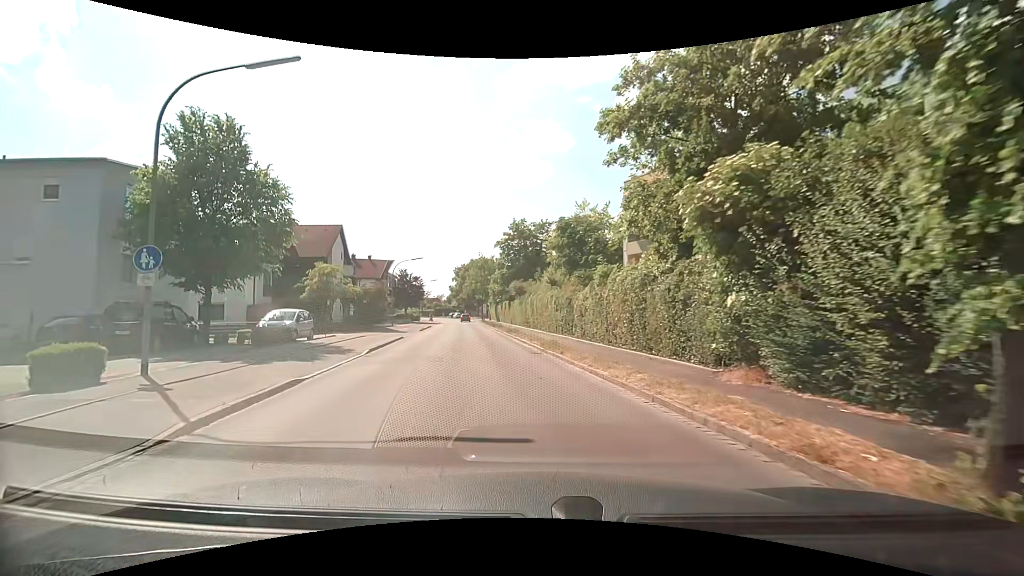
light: Day
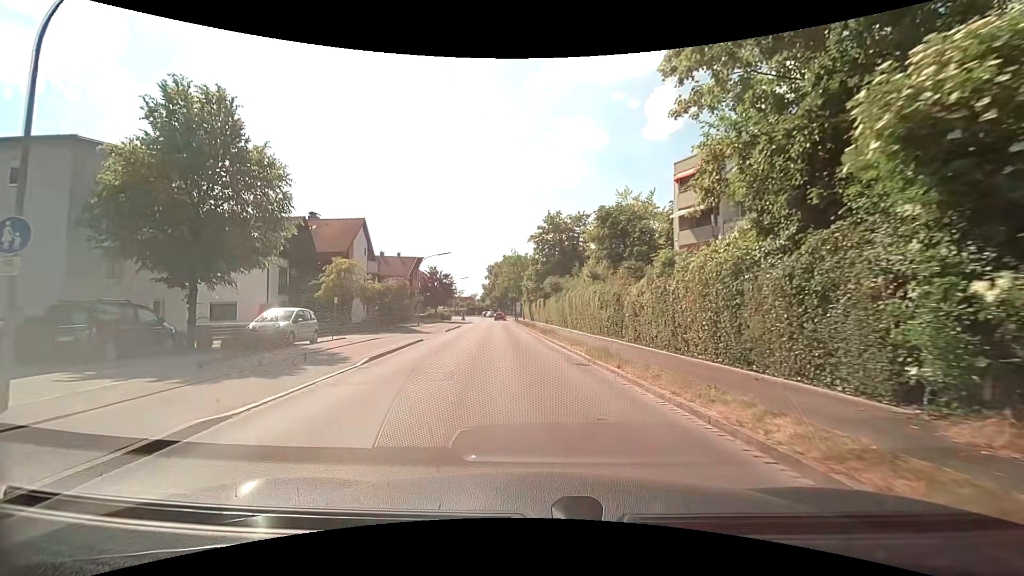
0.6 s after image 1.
(-0.1, +4.4) m; -4°
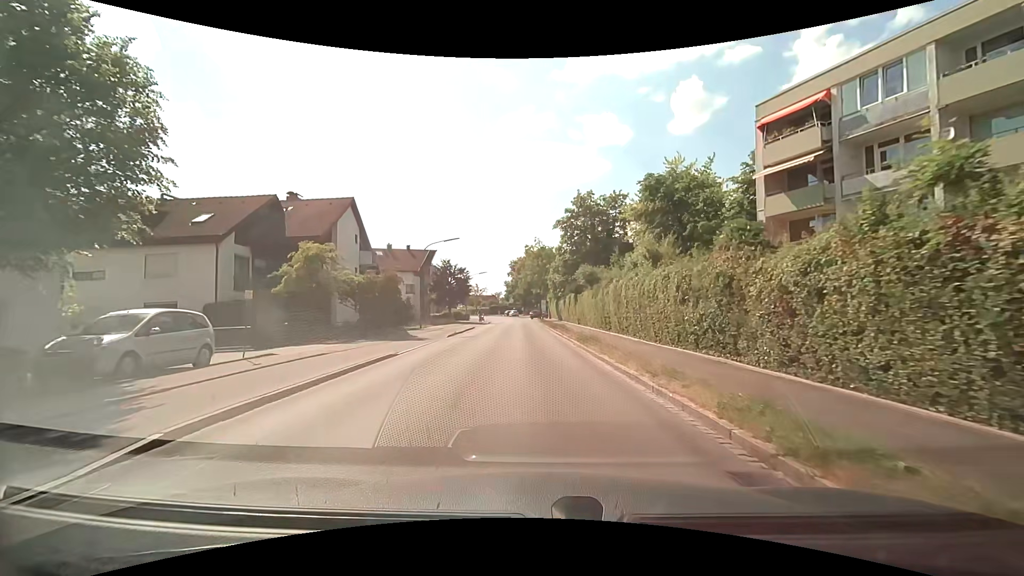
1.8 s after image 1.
(-0.3, +9.7) m; -3°
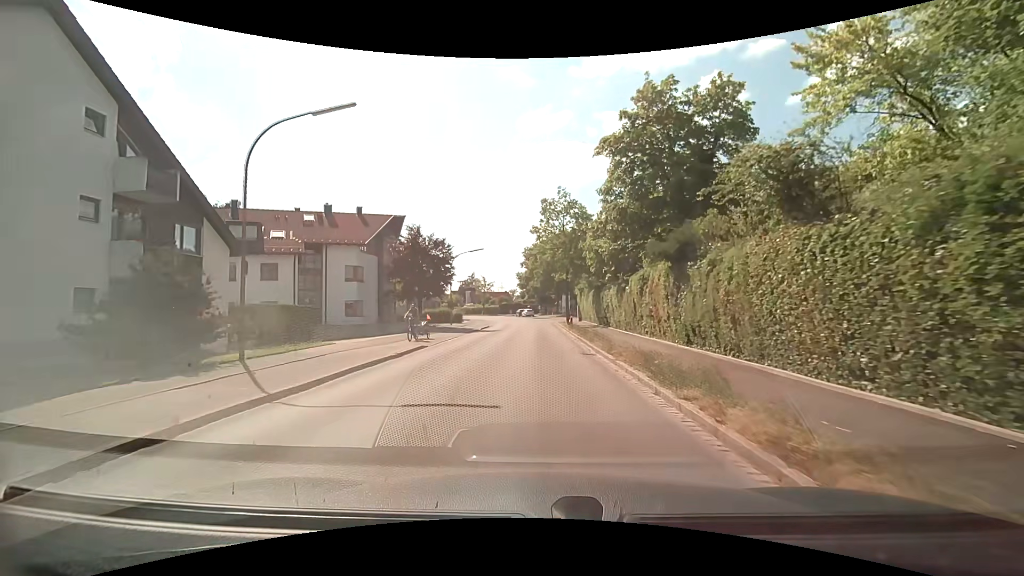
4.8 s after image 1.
(-0.6, +26.5) m; -2°
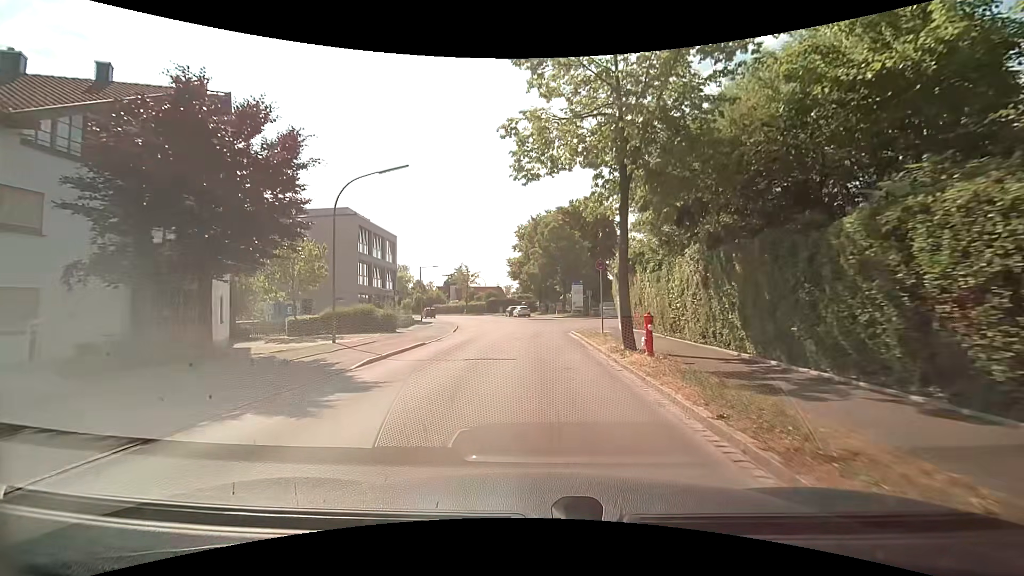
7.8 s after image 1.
(0.0, +27.3) m; 0°
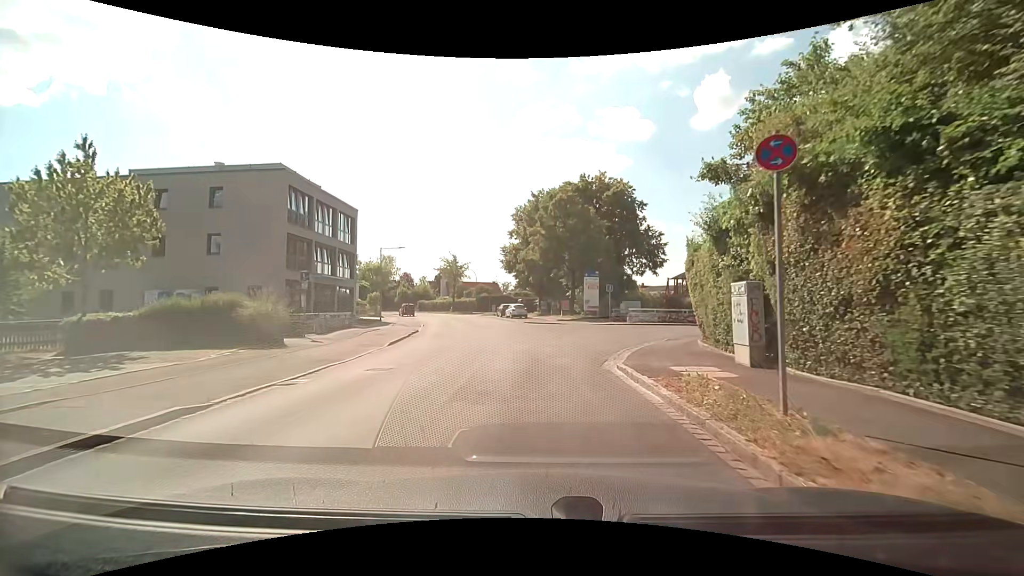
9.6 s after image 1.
(0.0, +14.4) m; 0°
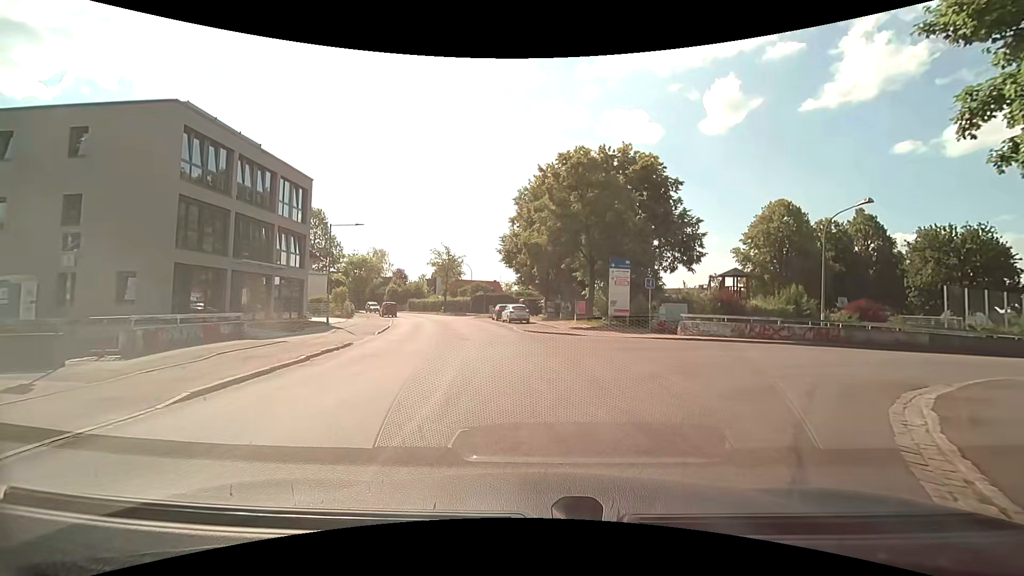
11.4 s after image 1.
(0.0, +11.3) m; 0°
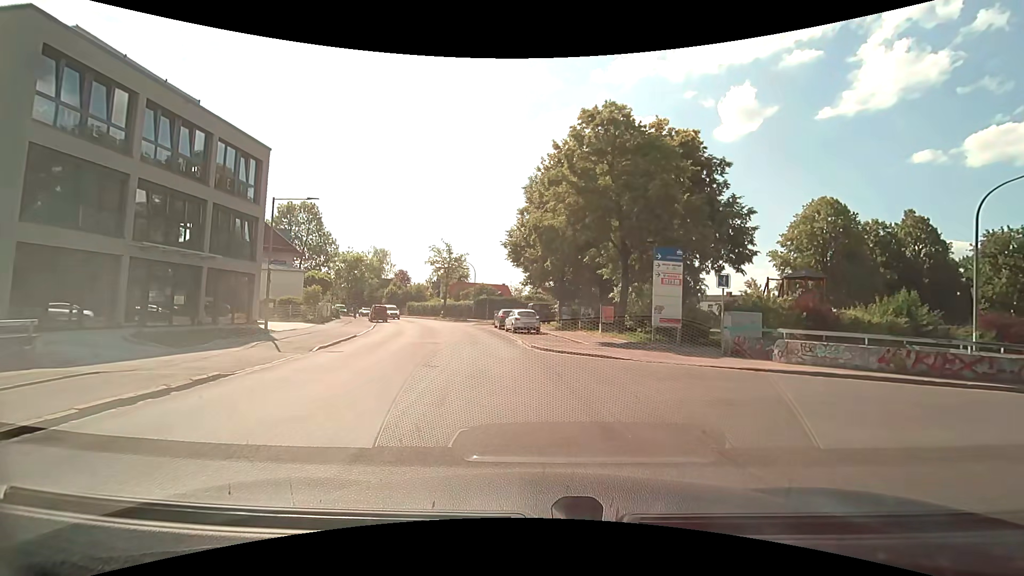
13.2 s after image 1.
(0.0, +8.4) m; 0°
(0, +10) (-2, +20) (-4, +30) (-6, +40) (-8, +49) (-12, +58) (-16, +67) (-21, +76) (-26, +85) (-31, +93) m
